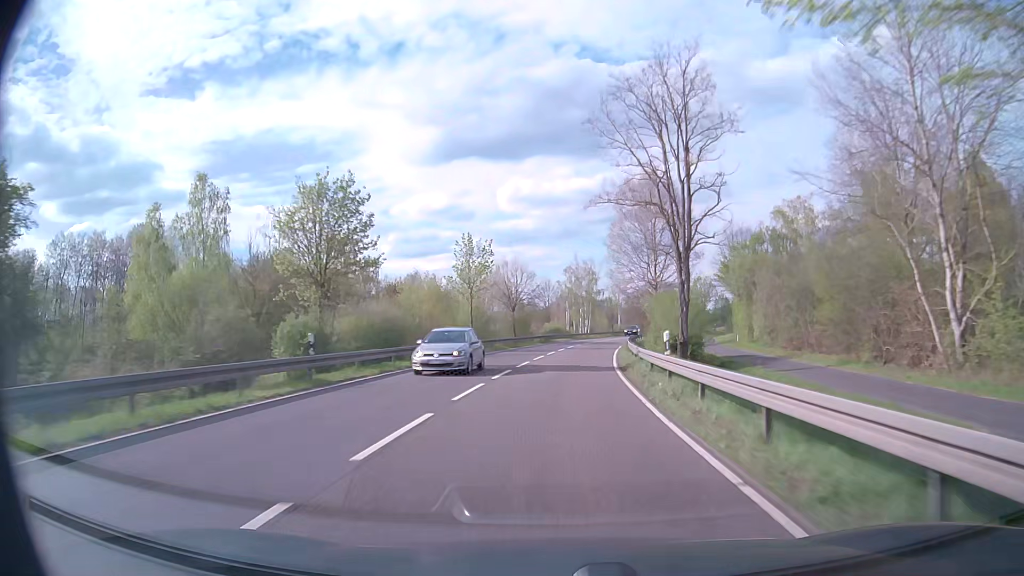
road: primary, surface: asphalt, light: Day
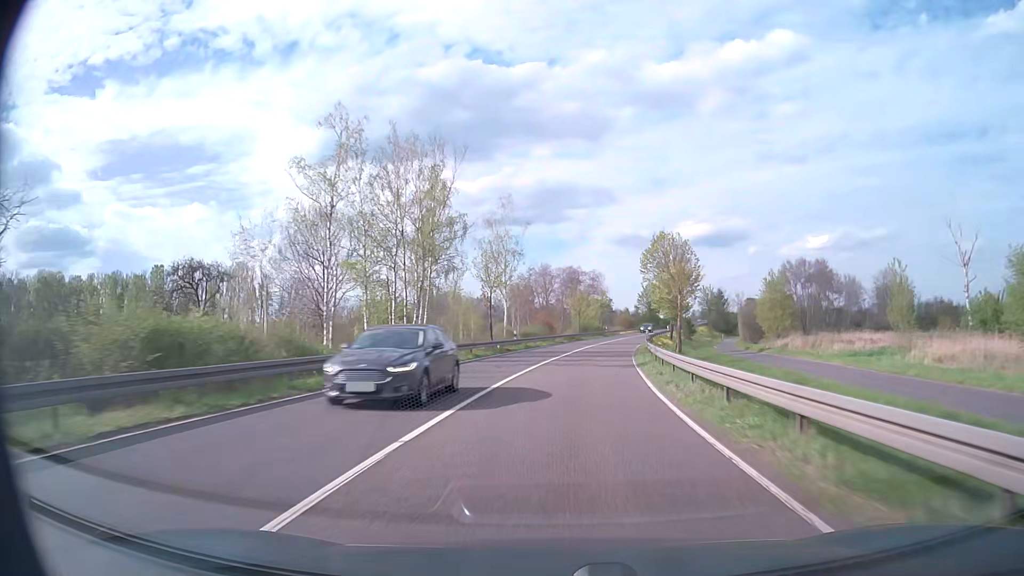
(+6.0, +69.0) m; +10°
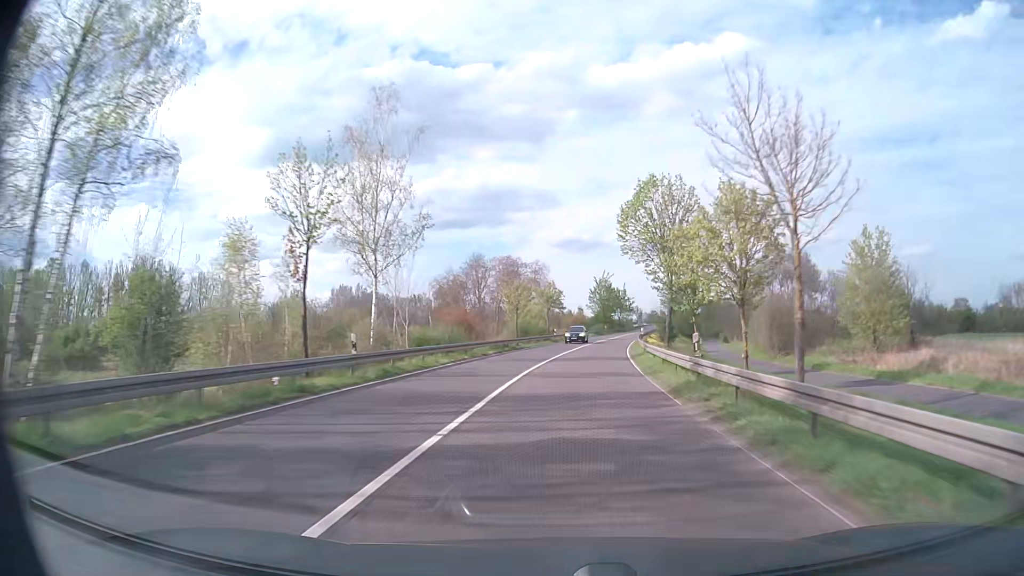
(+1.2, +28.0) m; +5°
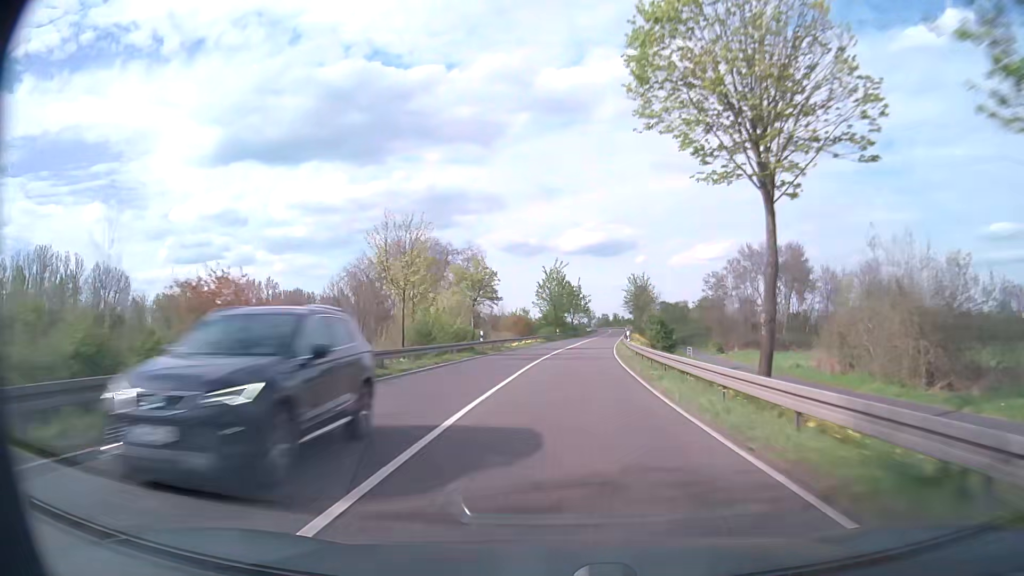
(+1.2, +28.1) m; +5°
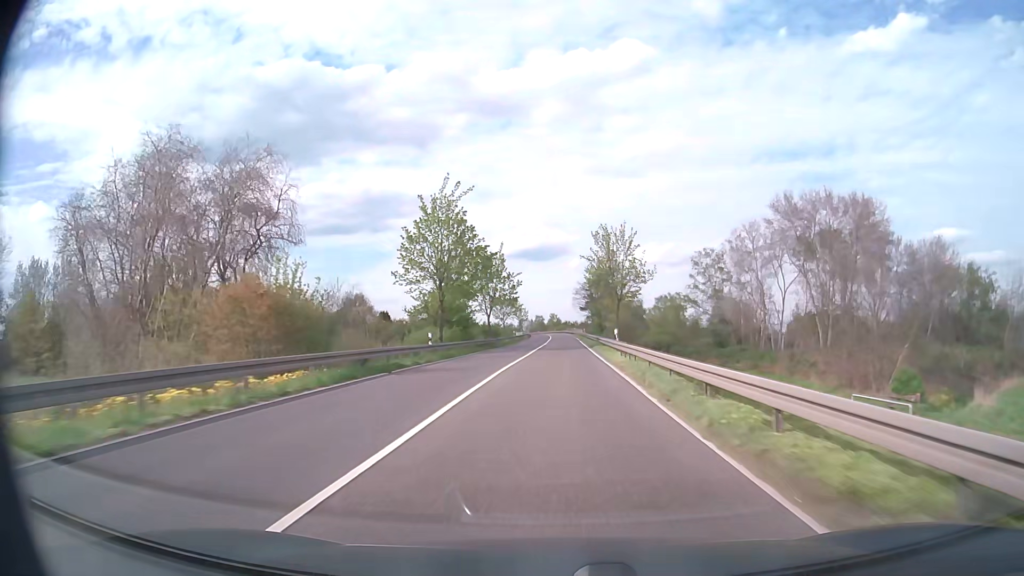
(+3.4, +56.3) m; +6°
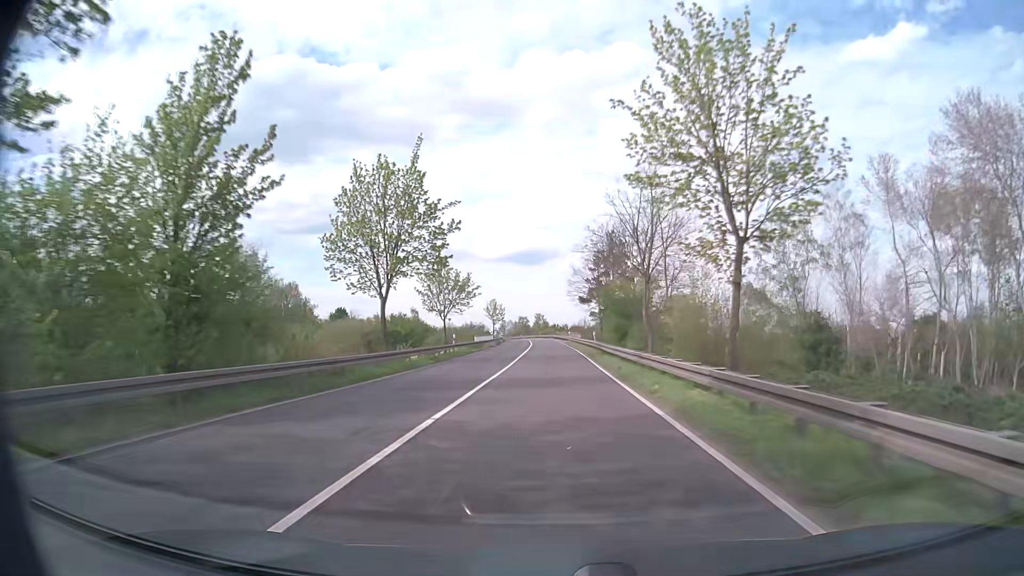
(+0.5, +42.4) m; +1°
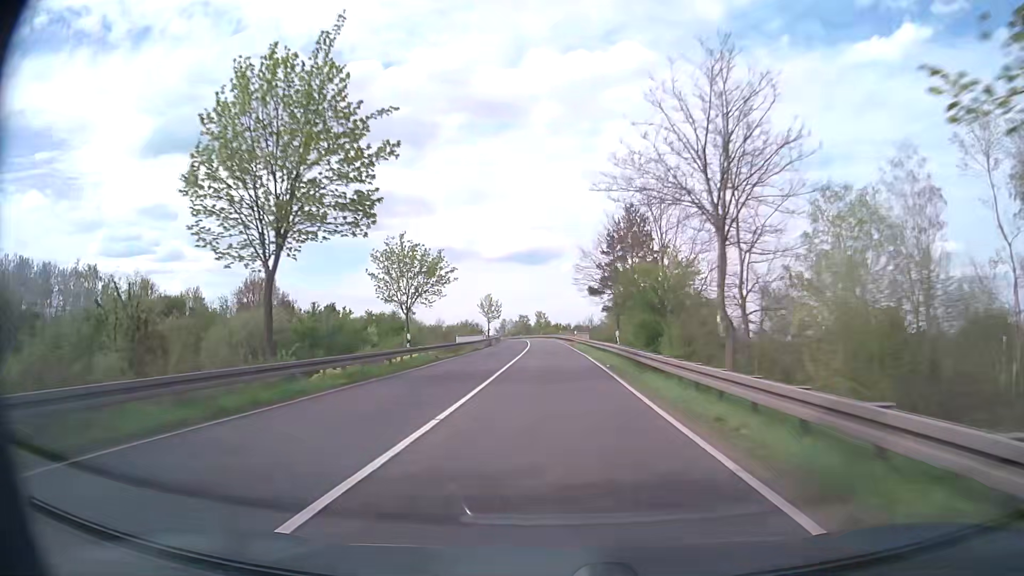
(0.0, +14.2) m; 0°
